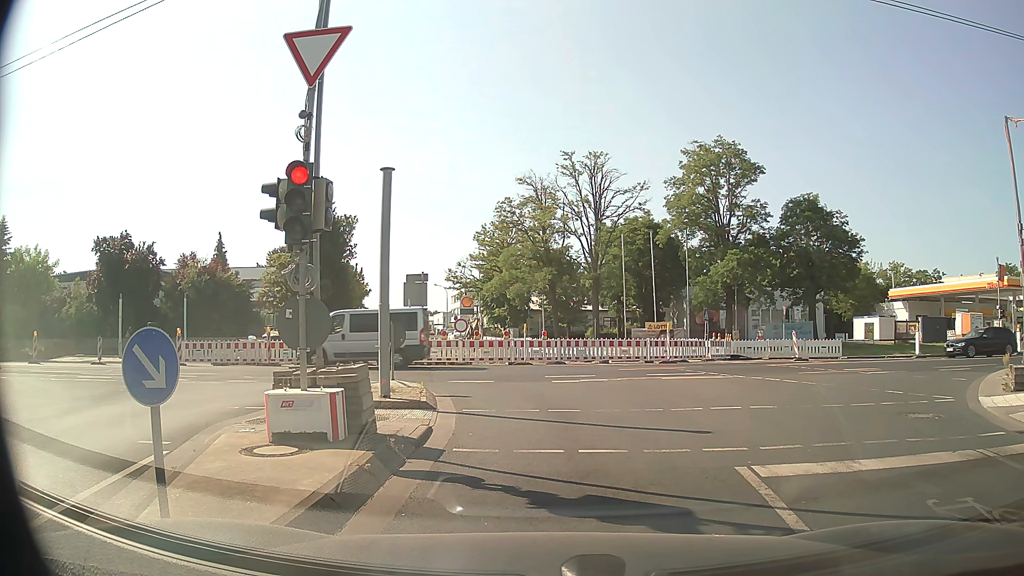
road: tertiary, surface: asphalt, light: Day
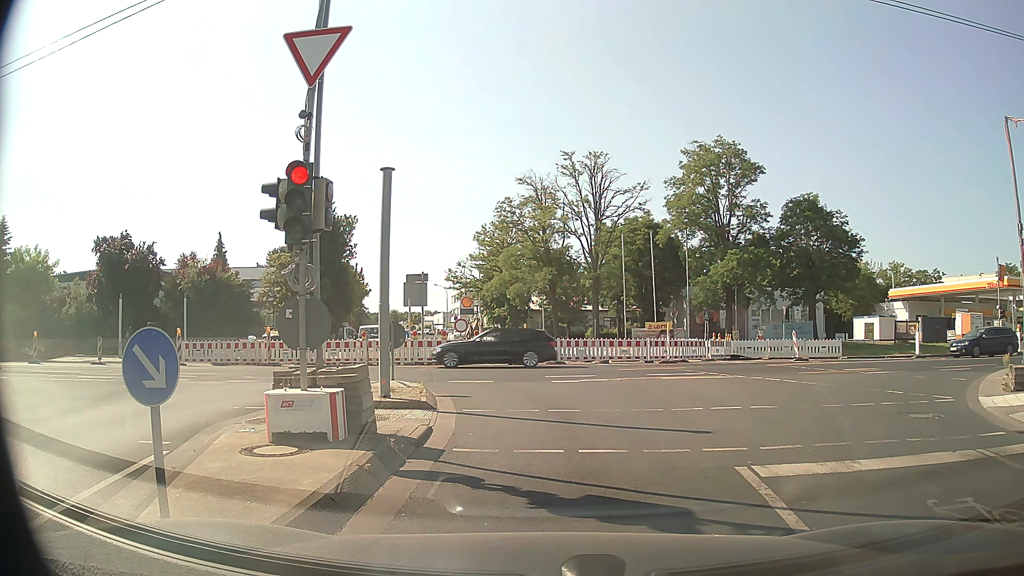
(0.0, 0.0) m; 0°
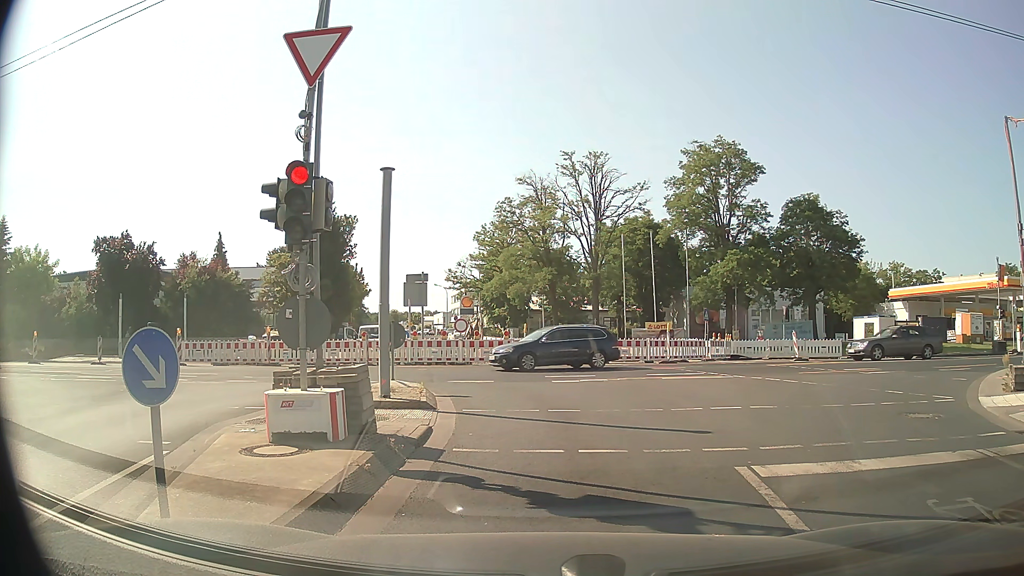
(0.0, 0.0) m; 0°
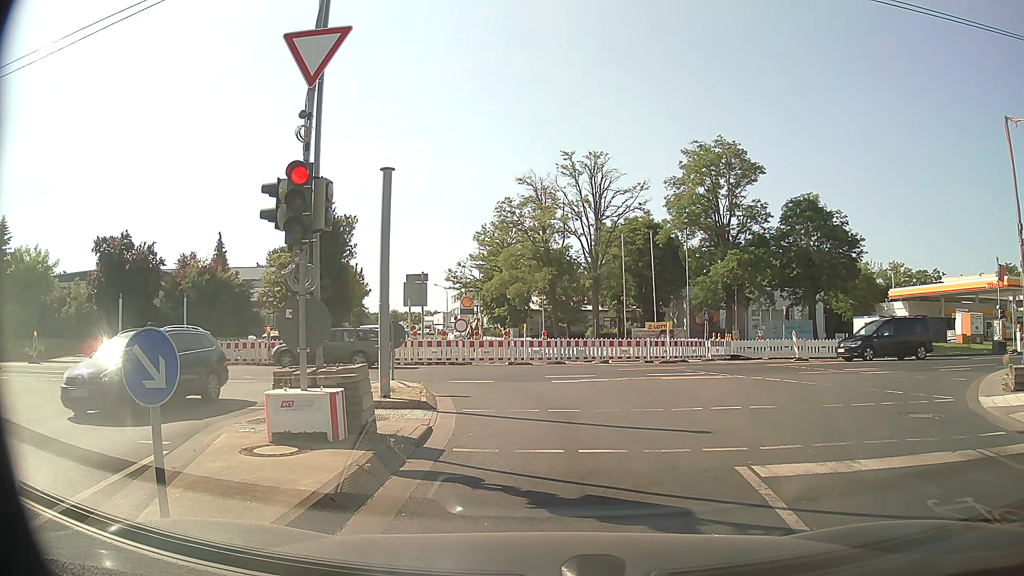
(0.0, 0.0) m; 0°
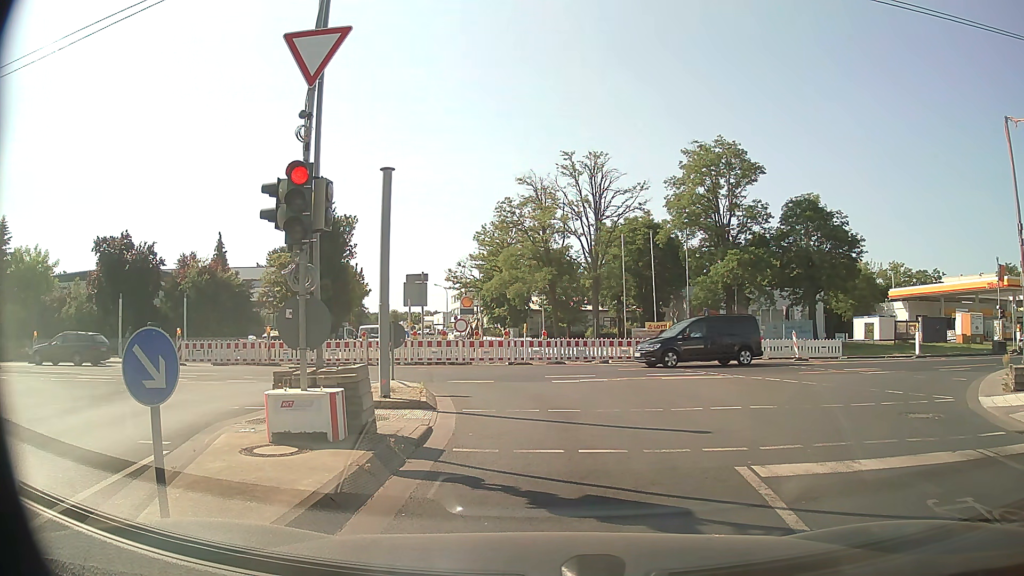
(0.0, 0.0) m; 0°
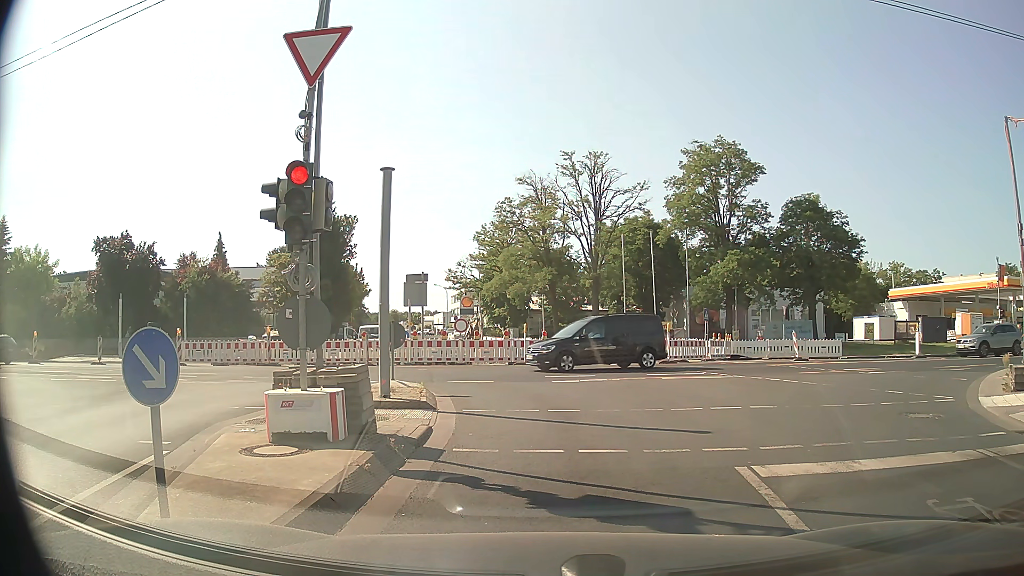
(0.0, 0.0) m; 0°
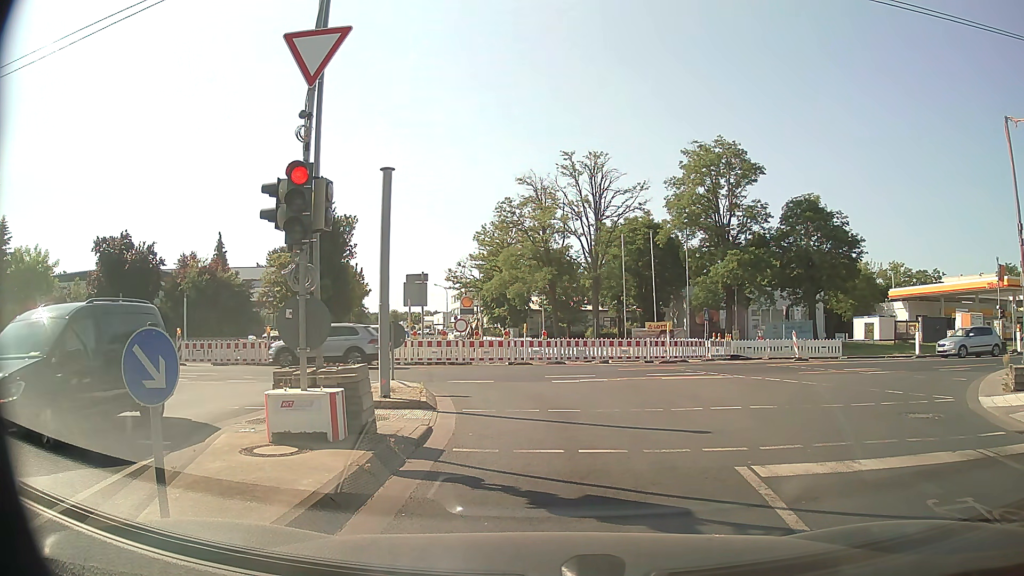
(0.0, 0.0) m; 0°
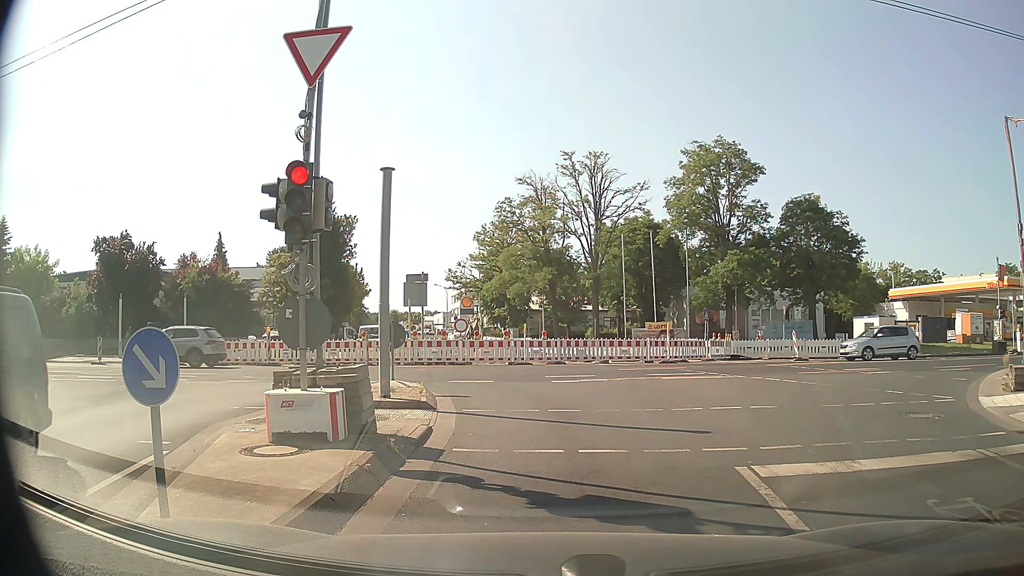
(0.0, 0.0) m; 0°
(0, +10) (-2, +20) (-10, +26) (-20, +27) (-30, +27) (-39, +26) (-49, +26) (-59, +26) (-69, +26) (-79, +27) m
